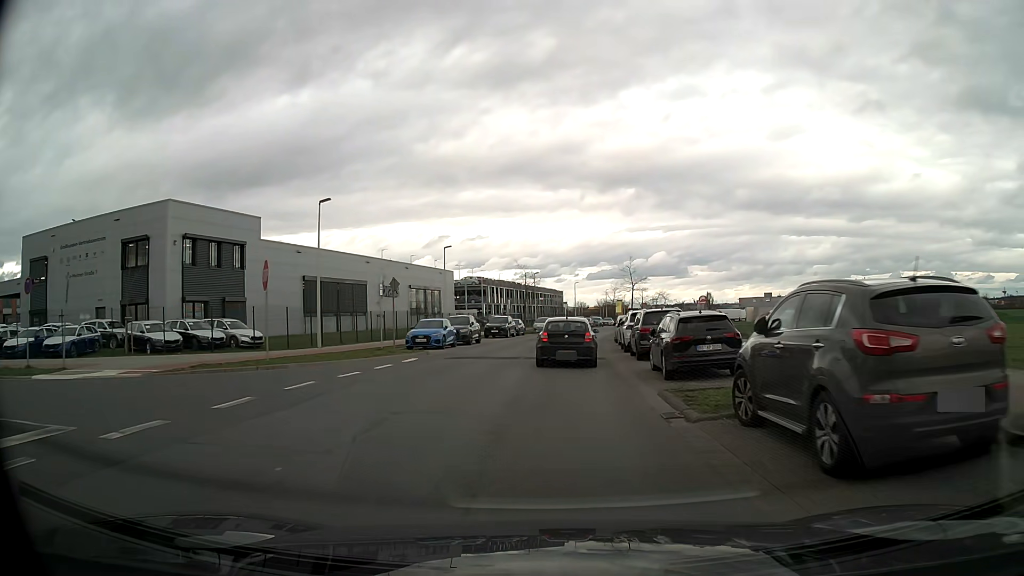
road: tertiary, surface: asphalt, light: Day
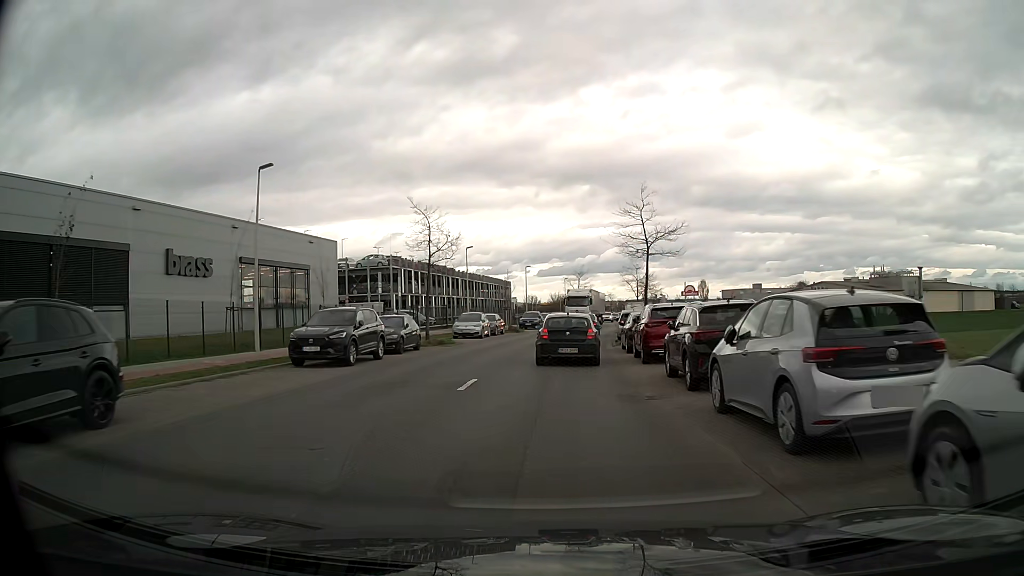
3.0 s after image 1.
(+1.1, +32.2) m; +4°
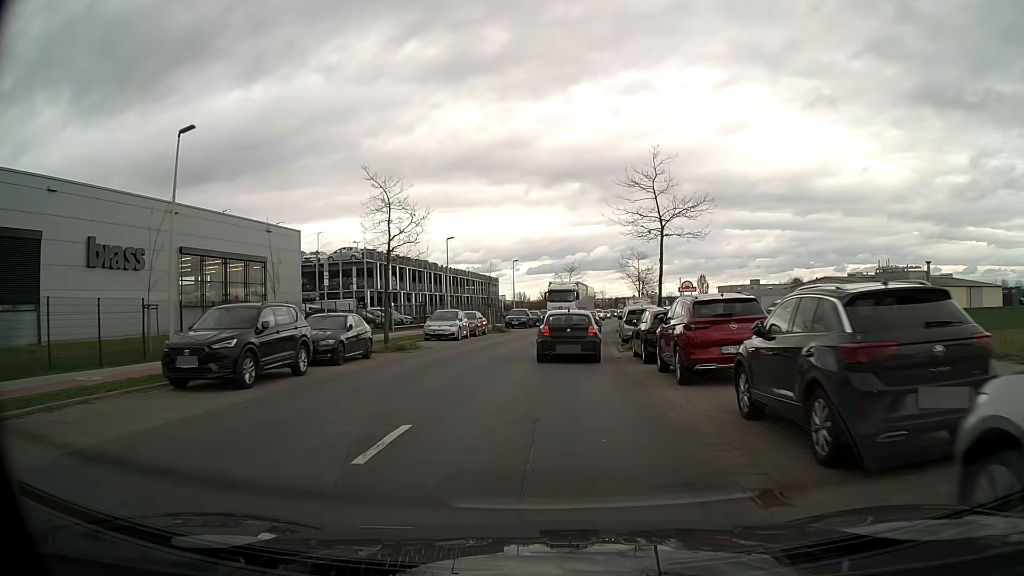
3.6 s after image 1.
(+0.1, +6.3) m; +1°
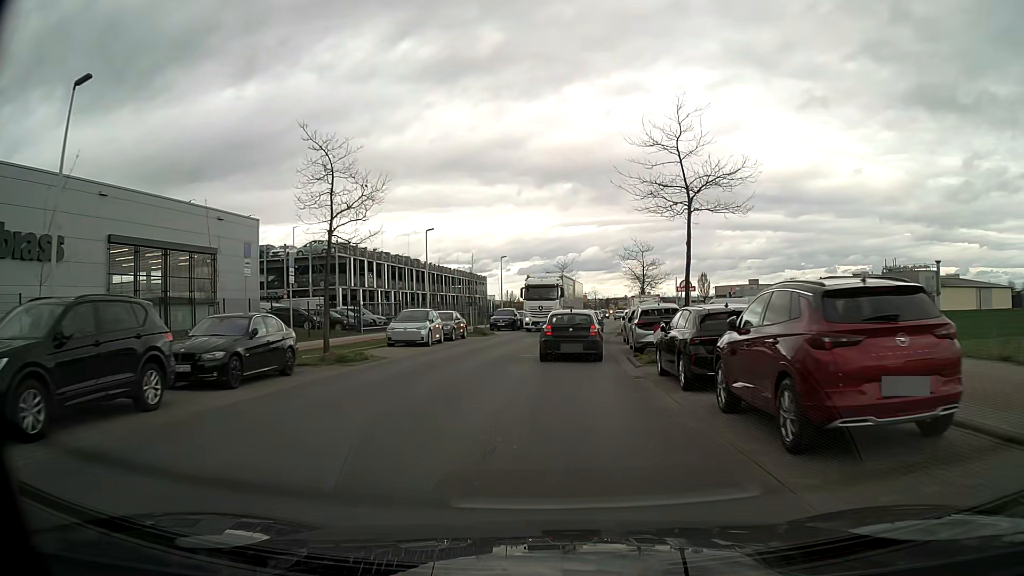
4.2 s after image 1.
(0.0, +6.1) m; 0°
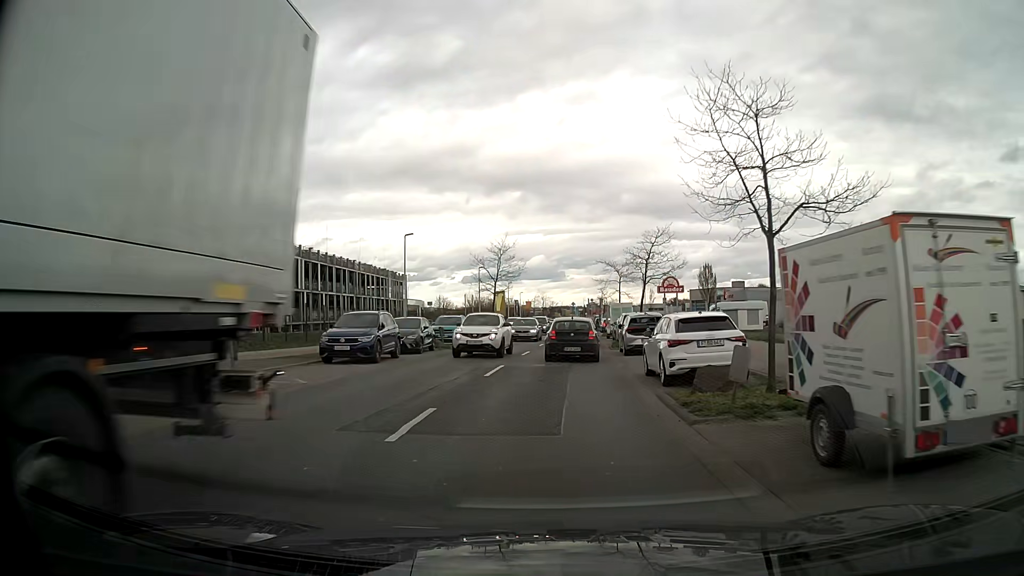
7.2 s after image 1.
(+1.3, +28.3) m; +6°
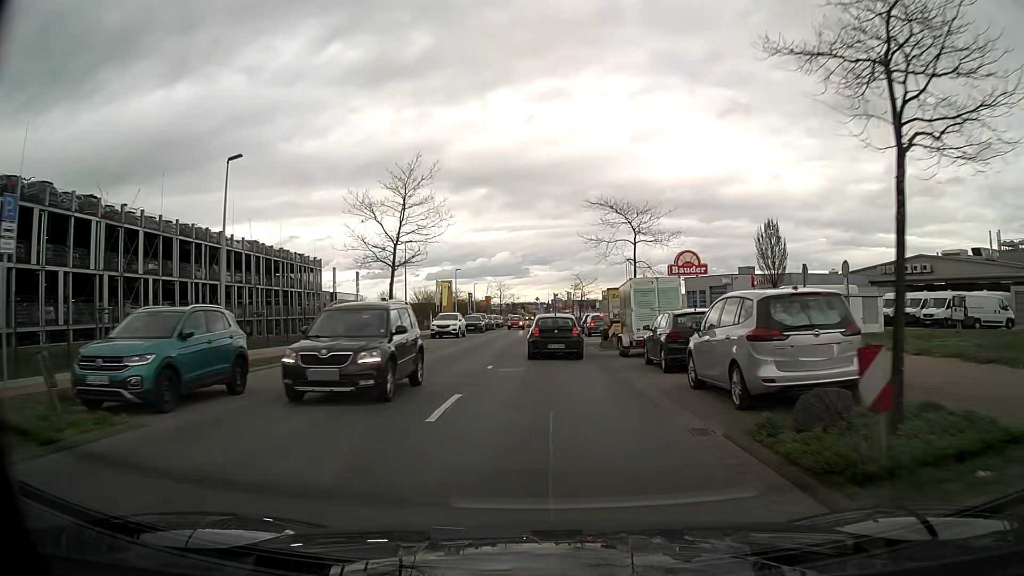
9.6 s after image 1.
(+0.4, +26.0) m; +2°
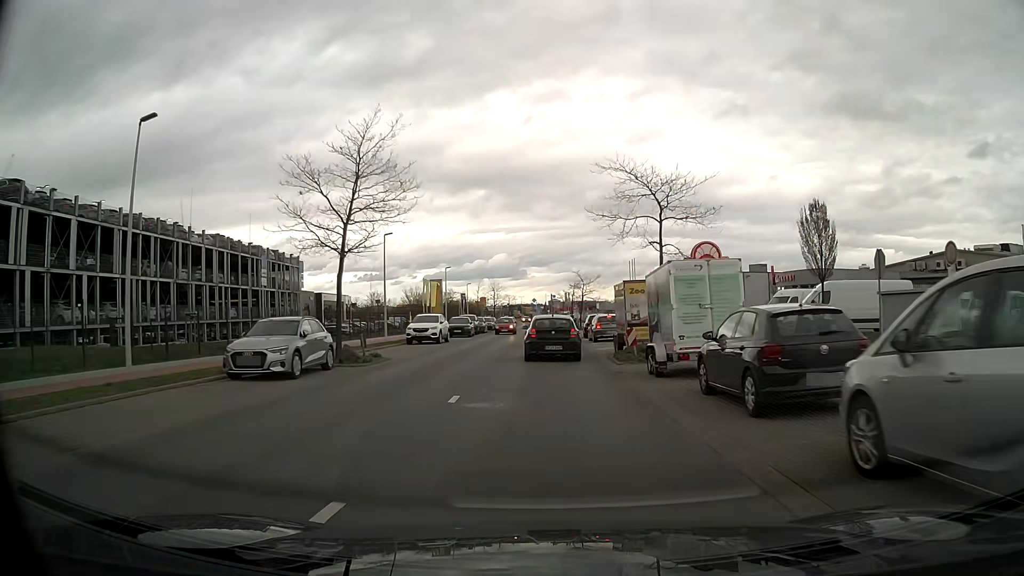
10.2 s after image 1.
(0.0, +6.8) m; 0°
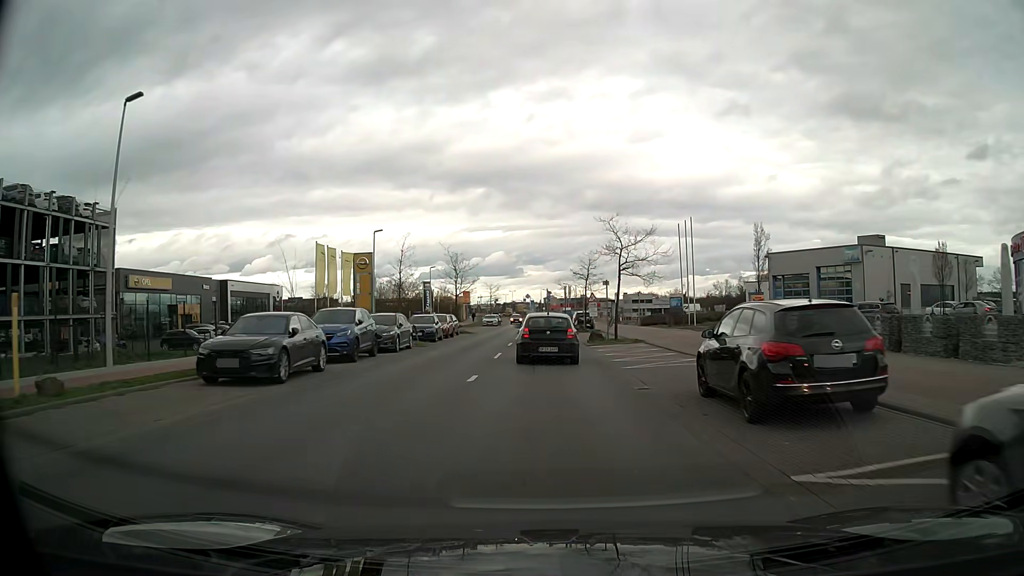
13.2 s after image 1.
(+0.1, +34.8) m; +1°
(0, +10) (0, +20) (0, +30) (0, +40) (0, +50) (0, +60) (0, +70) (0, +80) (-1, +90) (-1, +100) m
